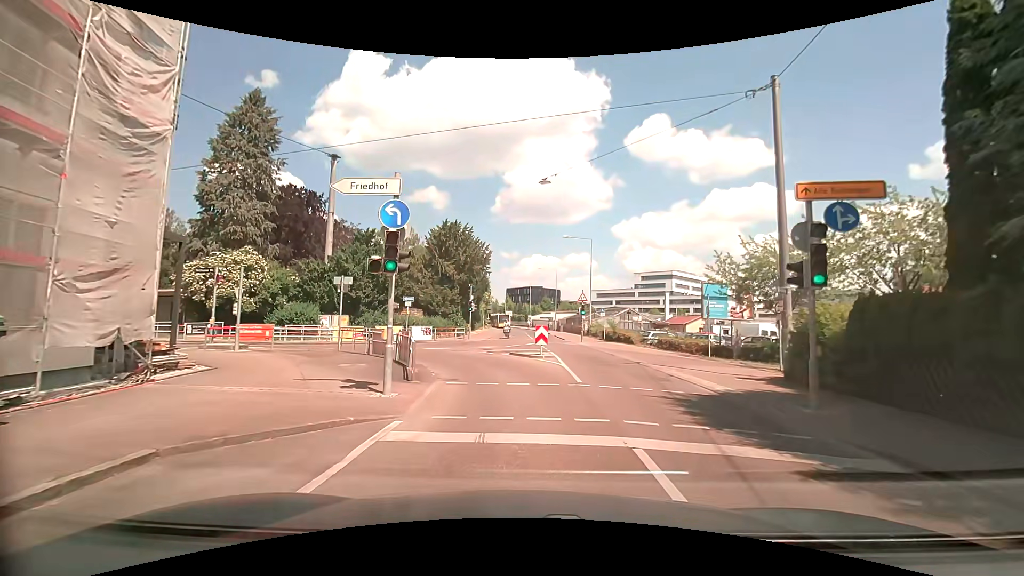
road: tertiary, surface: asphalt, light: Day
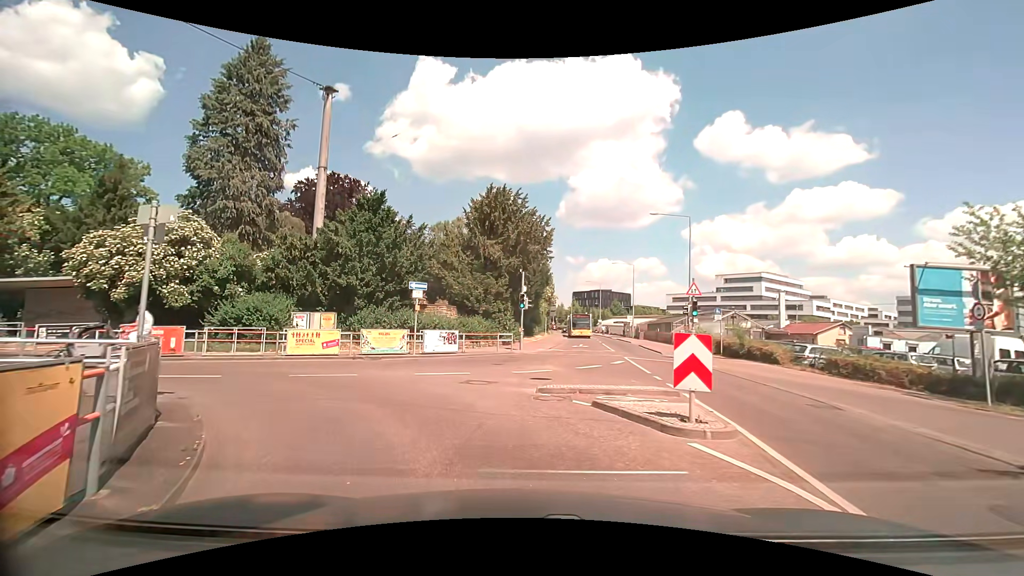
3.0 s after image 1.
(-0.4, +13.1) m; -7°
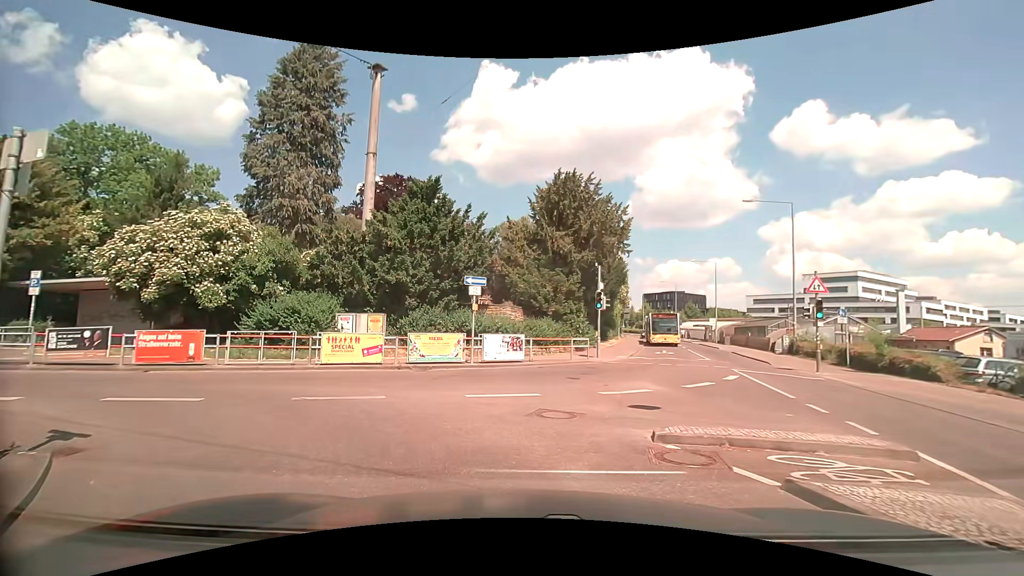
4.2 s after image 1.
(-0.3, +3.7) m; -8°
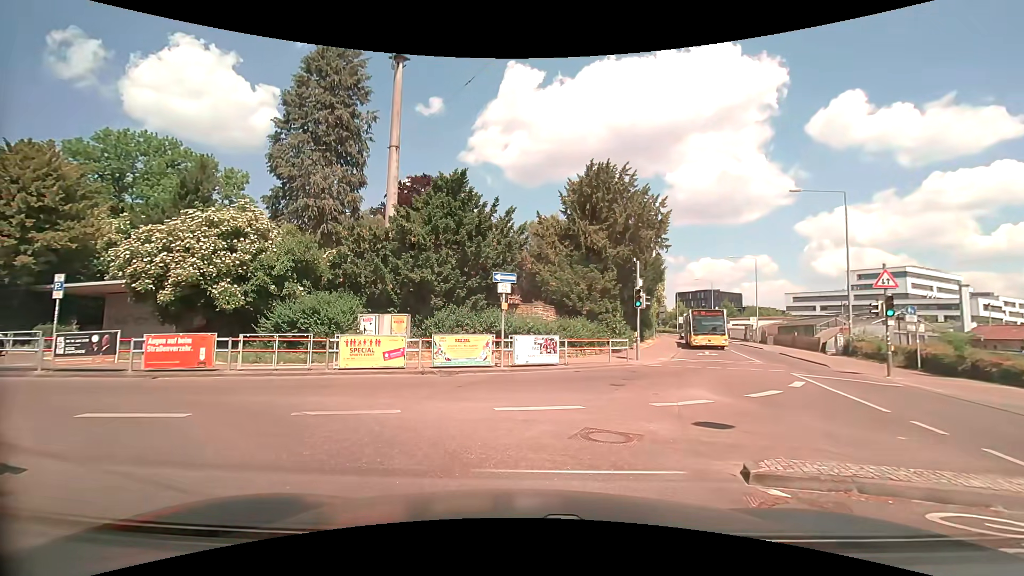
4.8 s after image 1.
(0.0, +1.4) m; -2°
